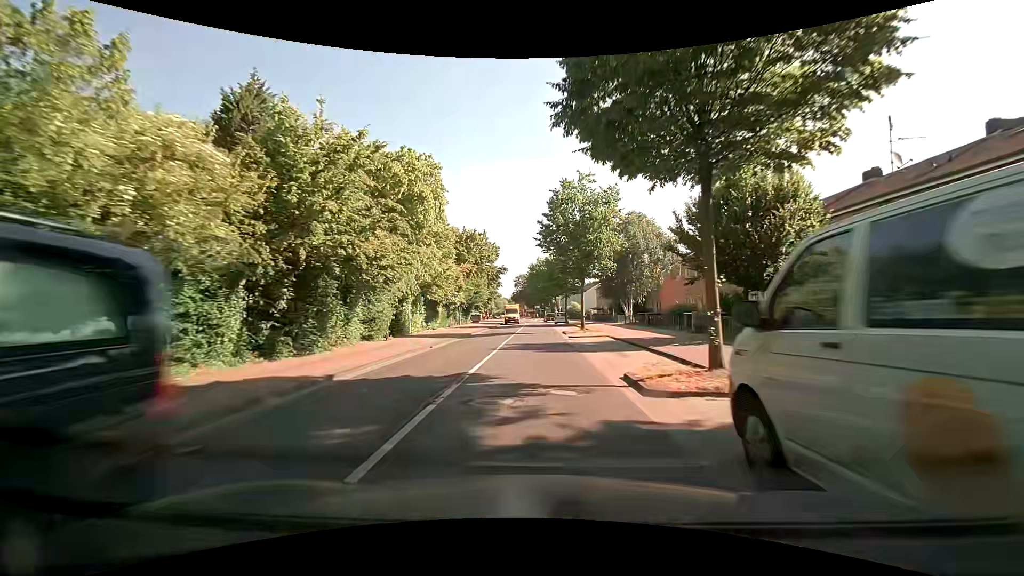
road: tertiary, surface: asphalt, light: Day
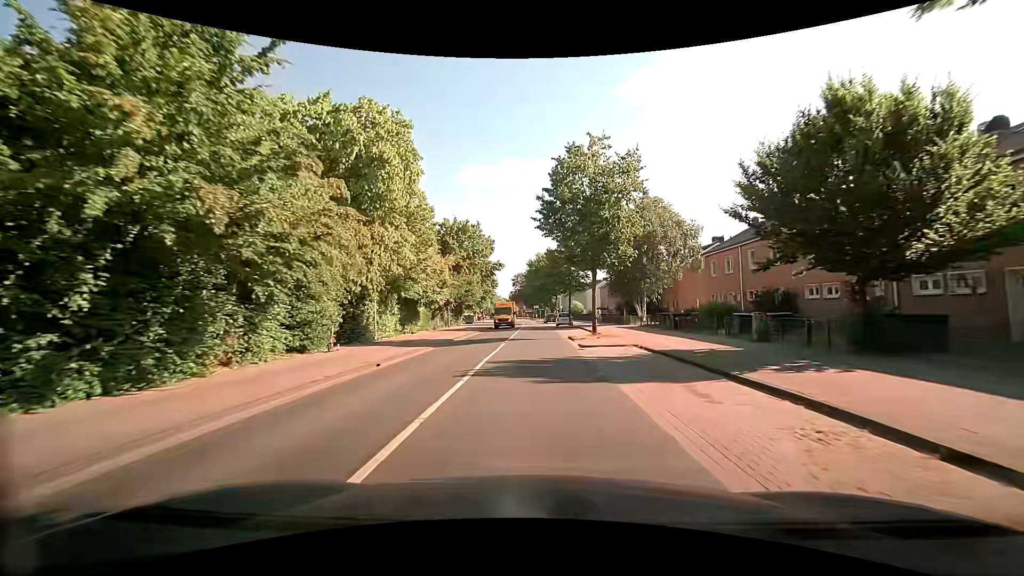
(0.0, +7.5) m; 0°
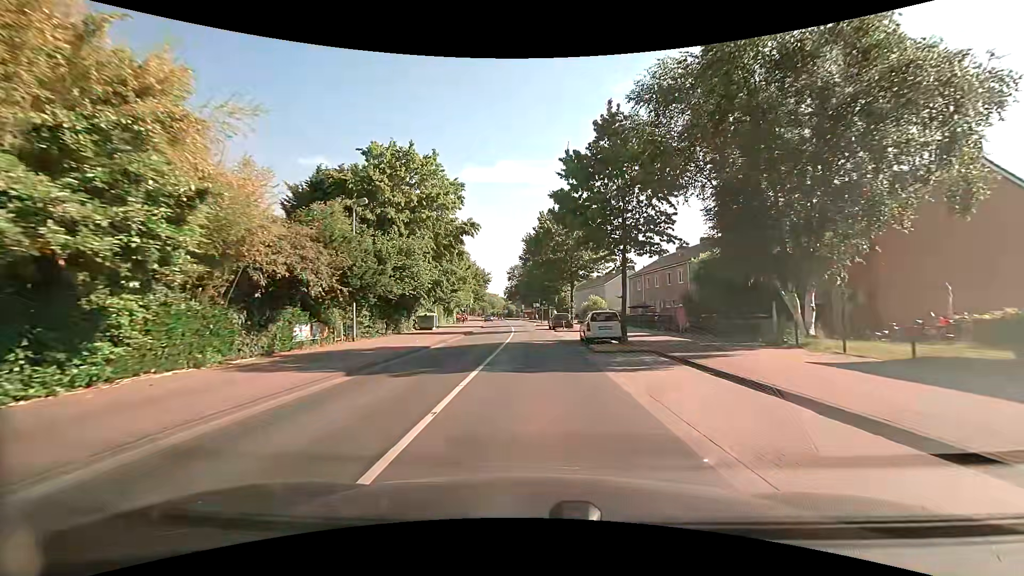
(+0.2, +29.5) m; 0°
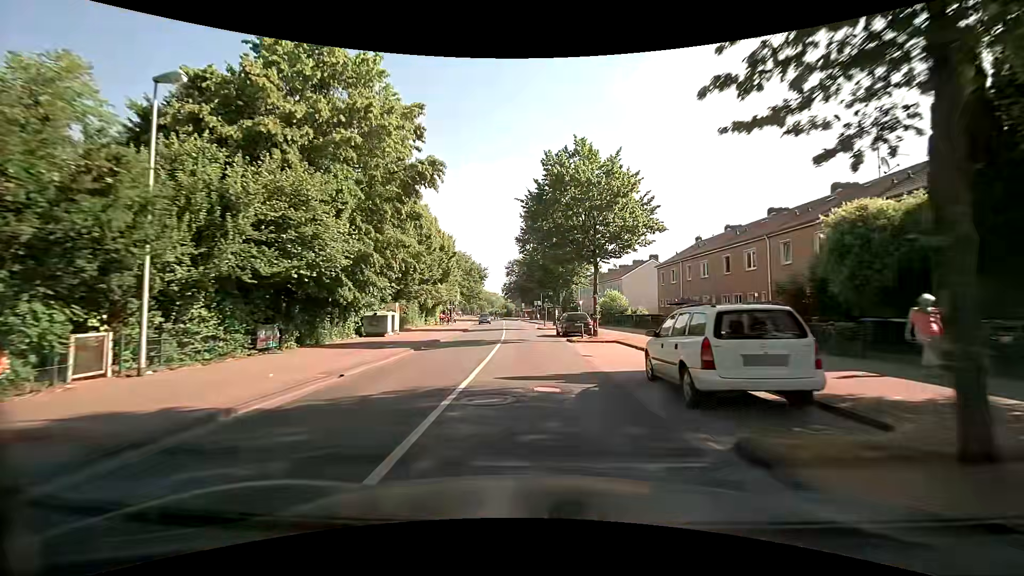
(+0.1, +14.7) m; 0°
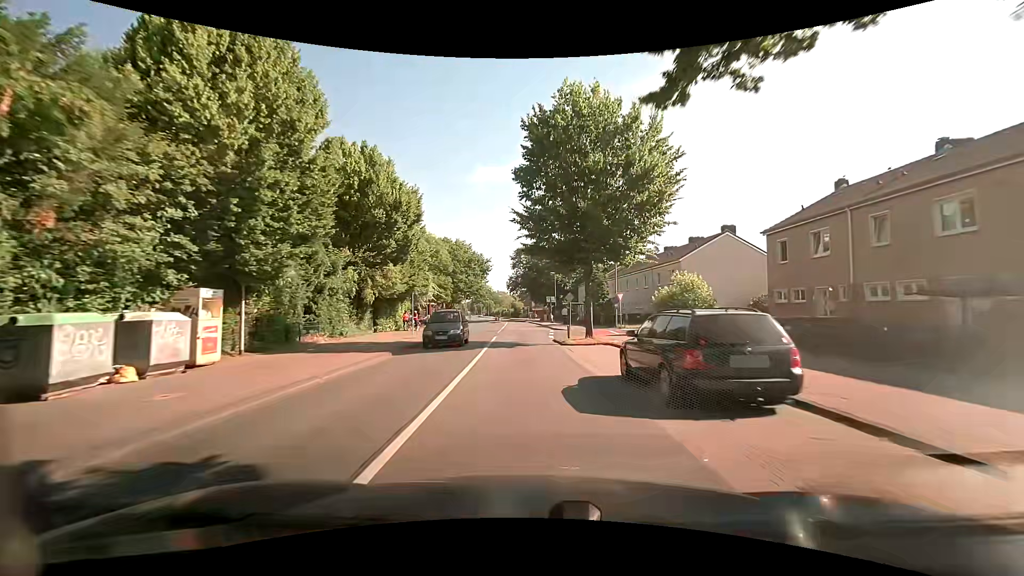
(-0.2, +22.1) m; -1°
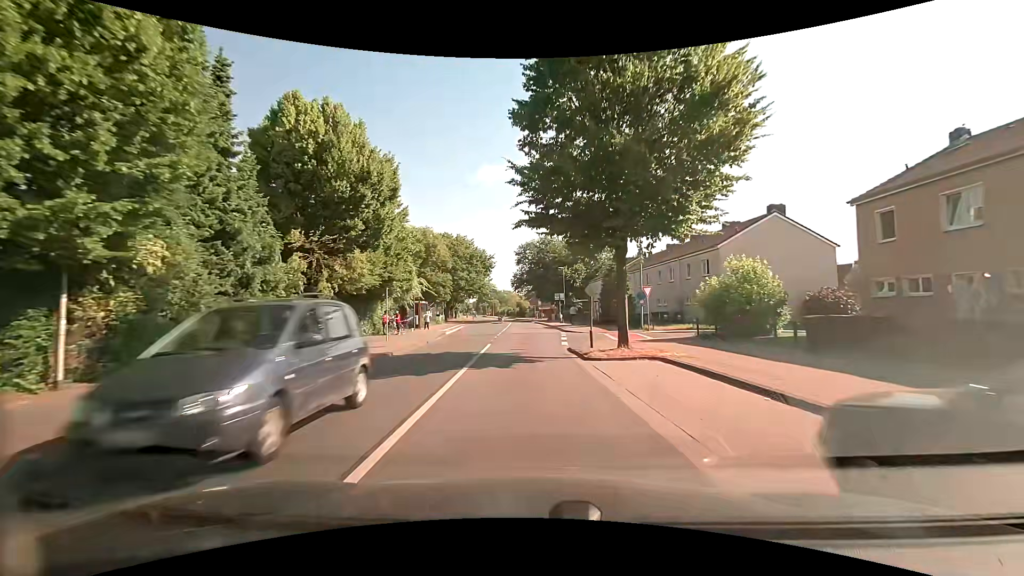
(0.0, +7.4) m; 0°
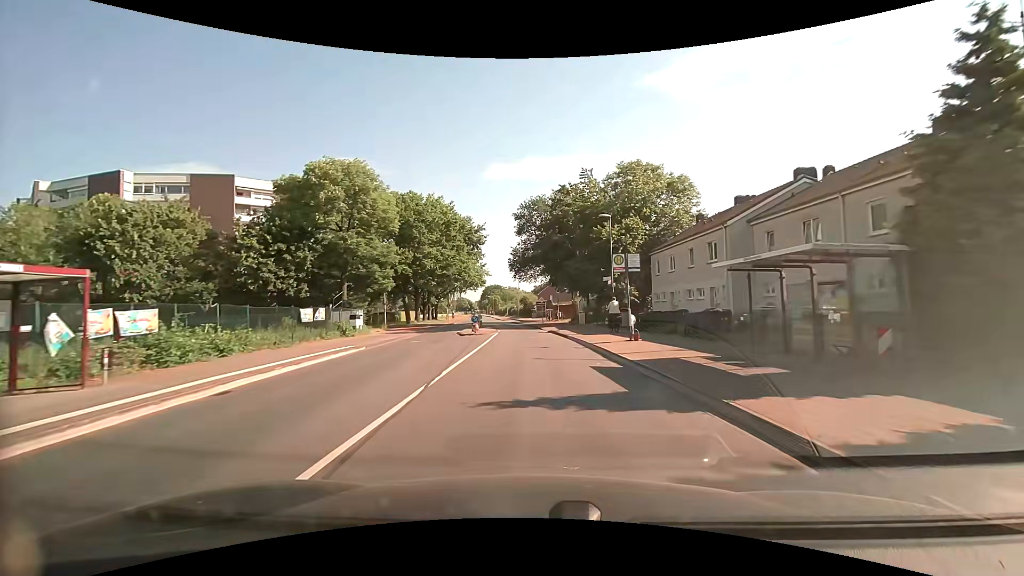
(-0.7, +37.6) m; -1°
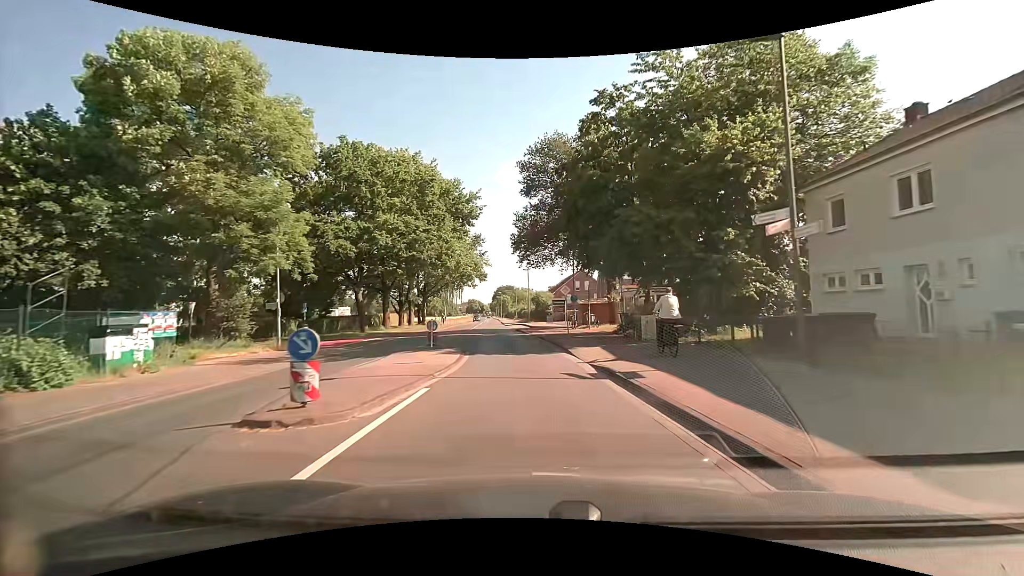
(-0.2, +22.3) m; -2°
(0, +10) (-1, +20) (-2, +30) (-3, +40) (-4, +50) (-5, +60) (-6, +70) (-7, +80) (-8, +90) (-9, +100) m
